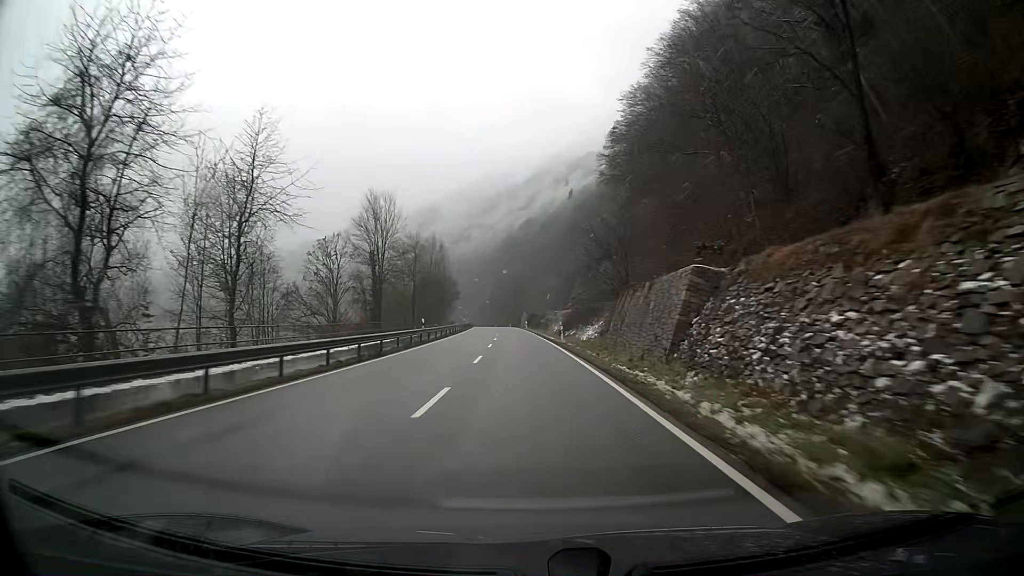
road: primary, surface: asphalt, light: Day
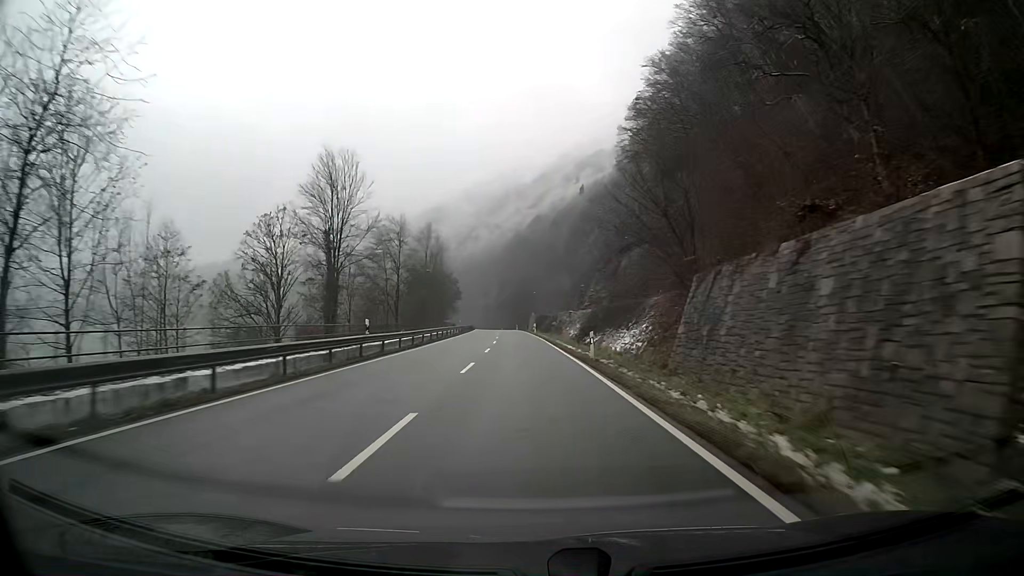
(-0.1, +15.7) m; -1°
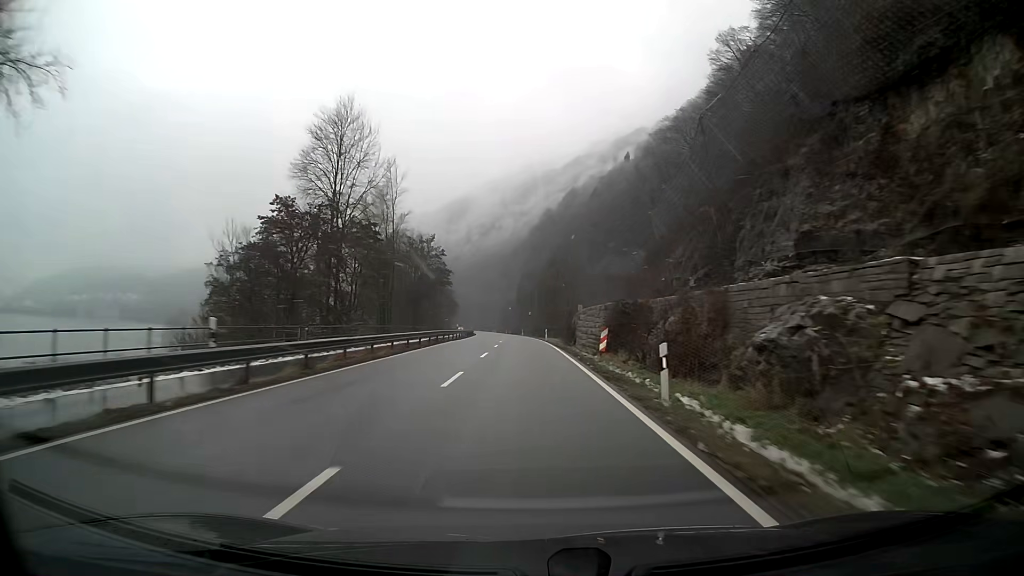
(-1.5, +62.9) m; -2°
(0, +10) (0, +20) (0, +30) (0, +40) (-1, +50) (-1, +60) (-2, +70) (-2, +80) (-3, +90) (-3, +100) m
